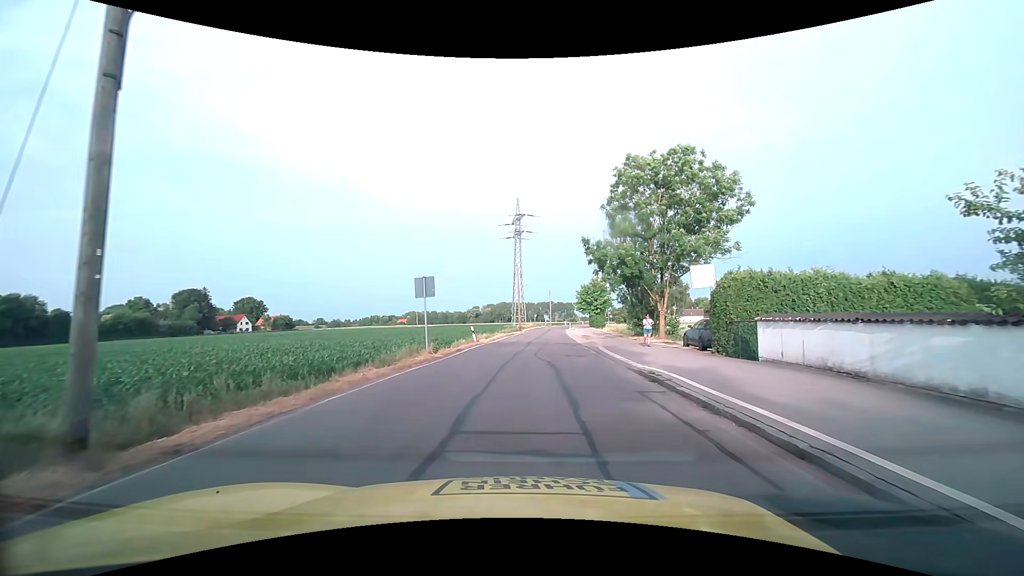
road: tertiary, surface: asphalt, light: Day
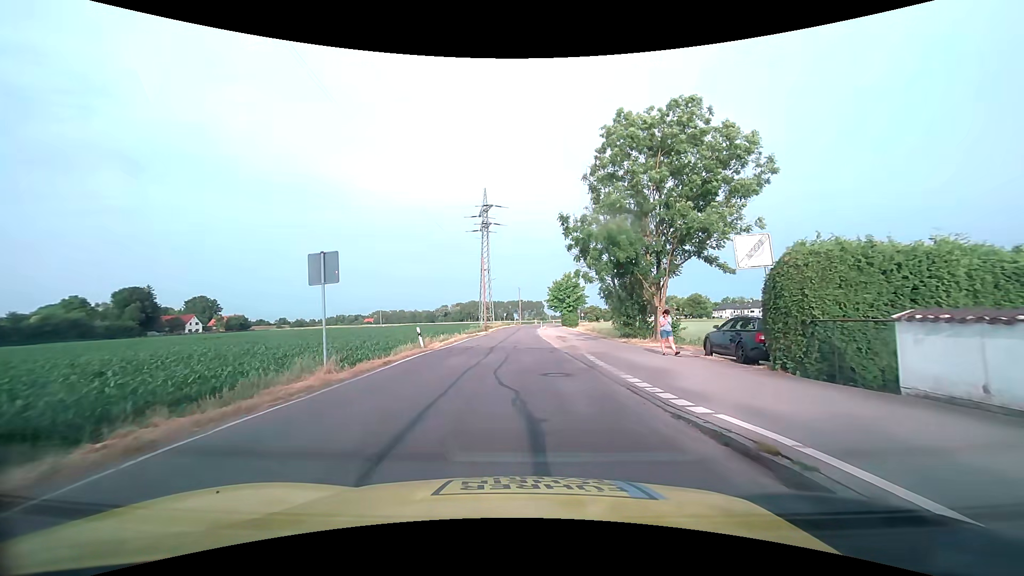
(+0.3, +7.2) m; +4°
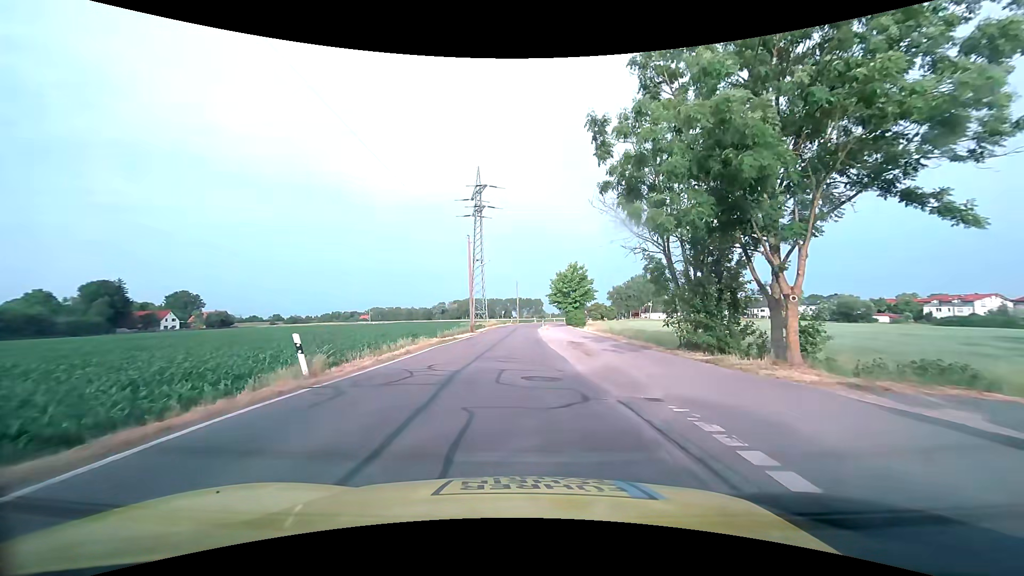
(0.0, +13.0) m; -1°
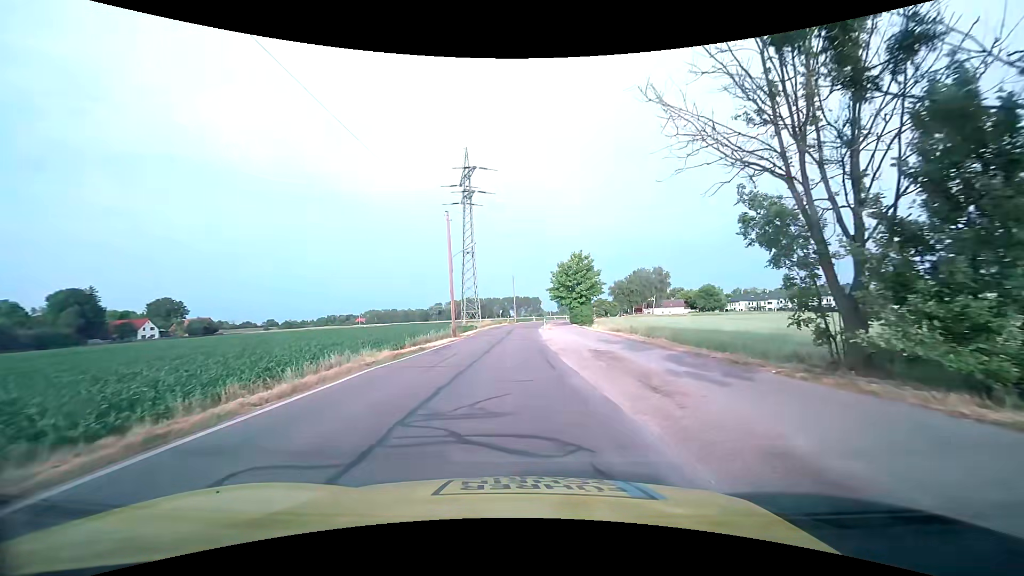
(+0.2, +9.9) m; +1°
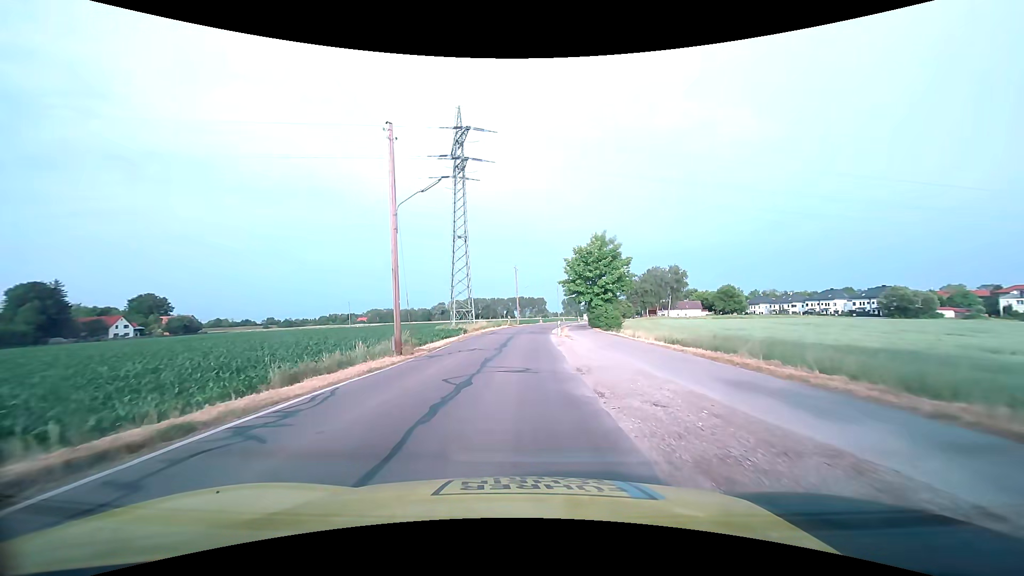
(0.0, +15.5) m; 0°
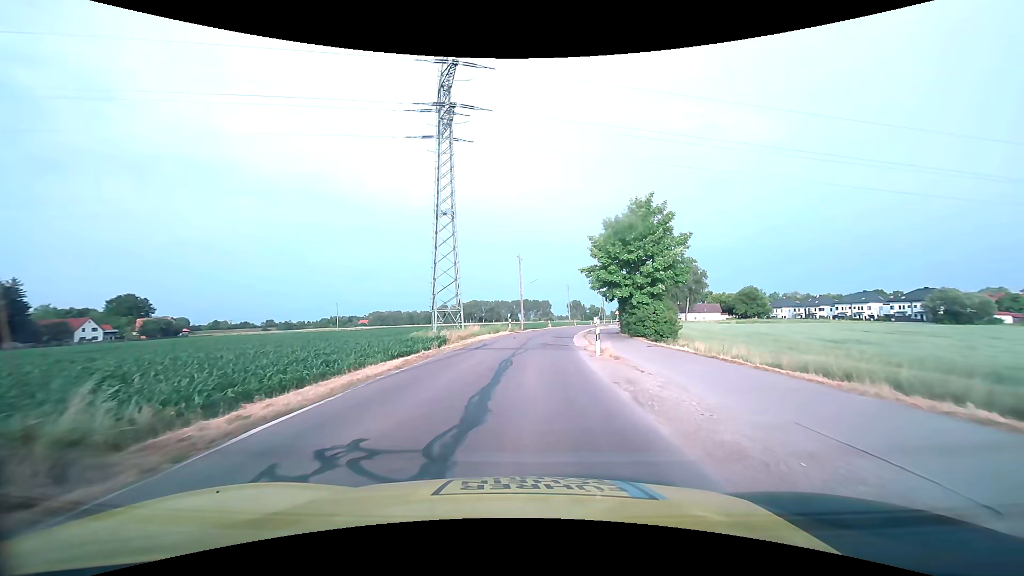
(-0.2, +15.6) m; -1°
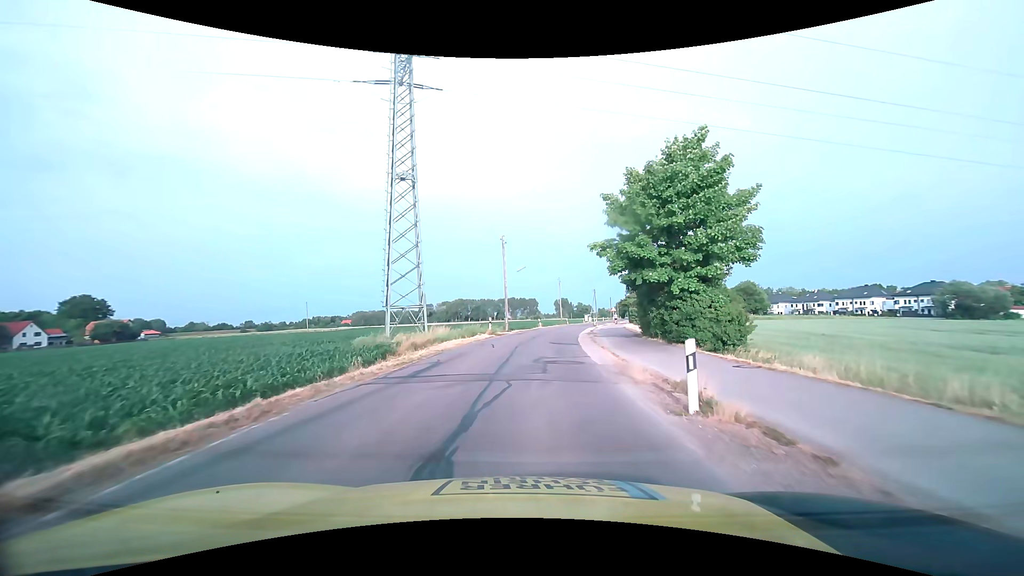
(+0.2, +11.4) m; +2°
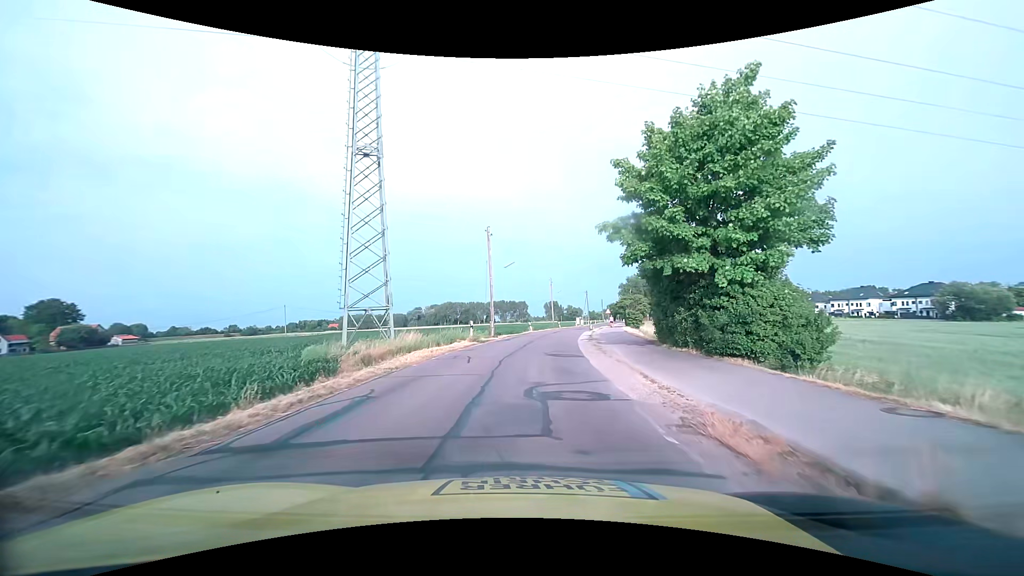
(0.0, +5.9) m; +1°
(0, +10) (+1, +20) (+1, +30) (+2, +40) (+4, +50) (+5, +60) (+7, +69) (+9, +79) (+11, +89) (+14, +99) m
